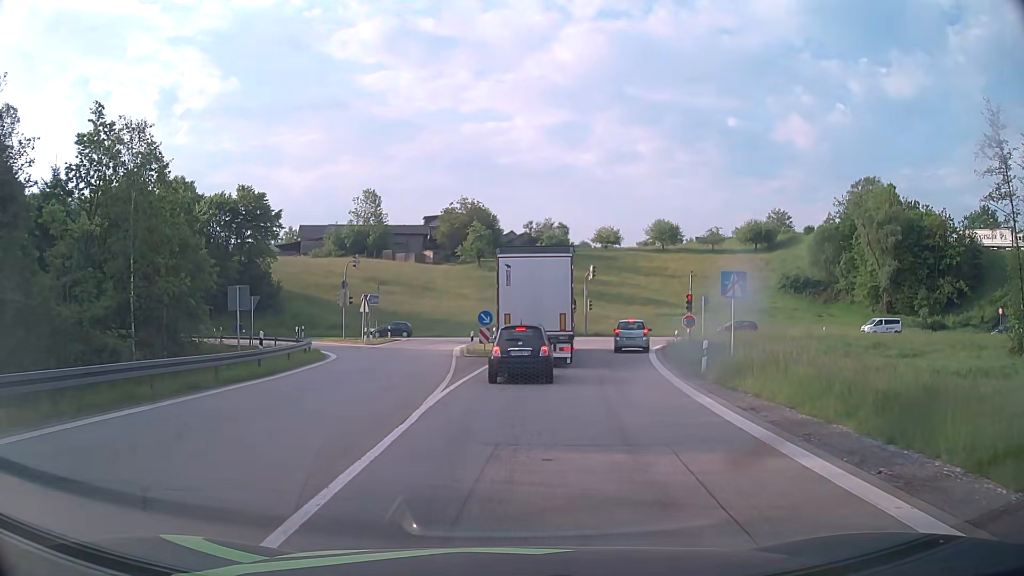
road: motorway_link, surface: asphalt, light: Day
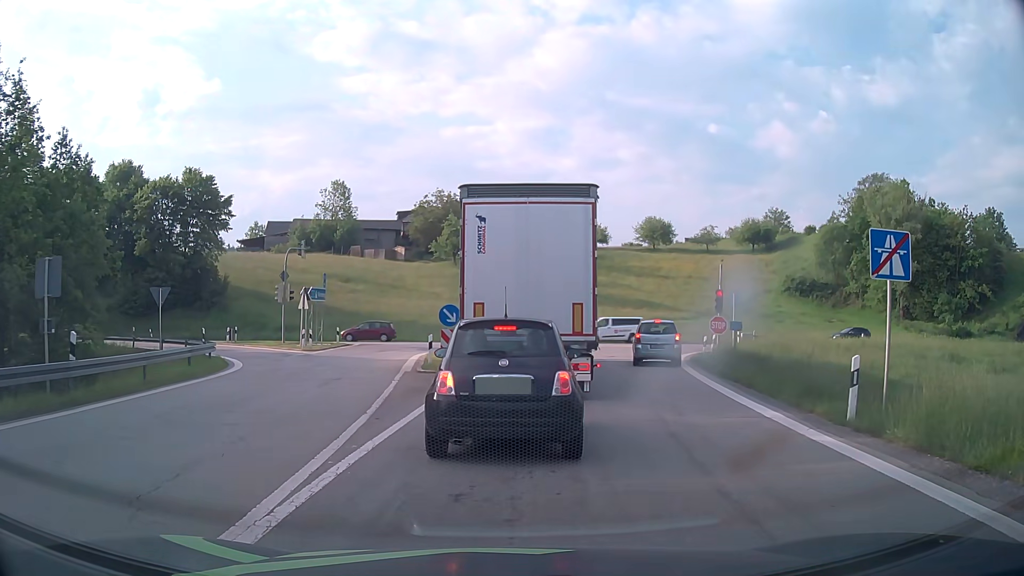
(+0.2, +9.4) m; +4°
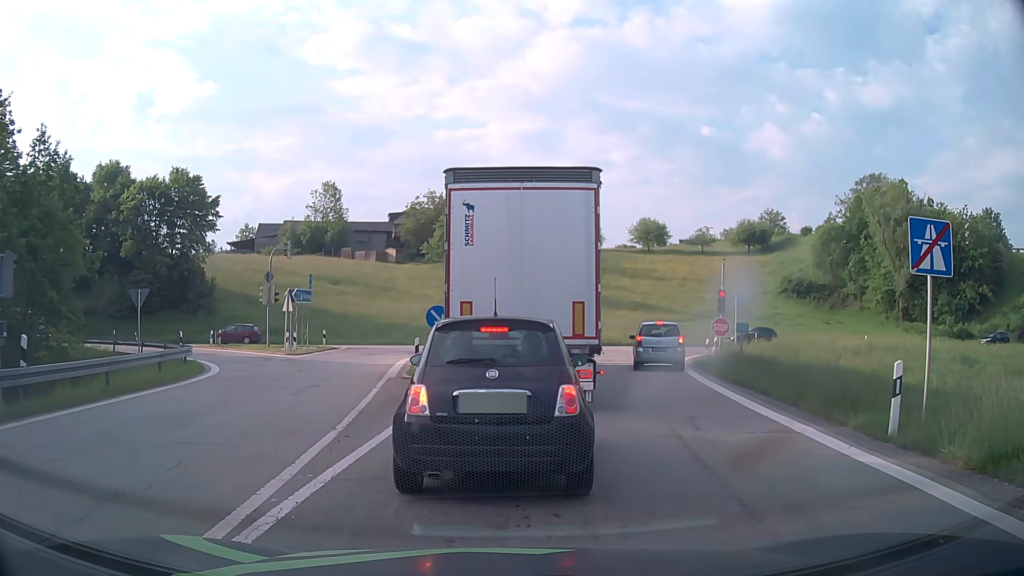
(0.0, +1.4) m; -1°
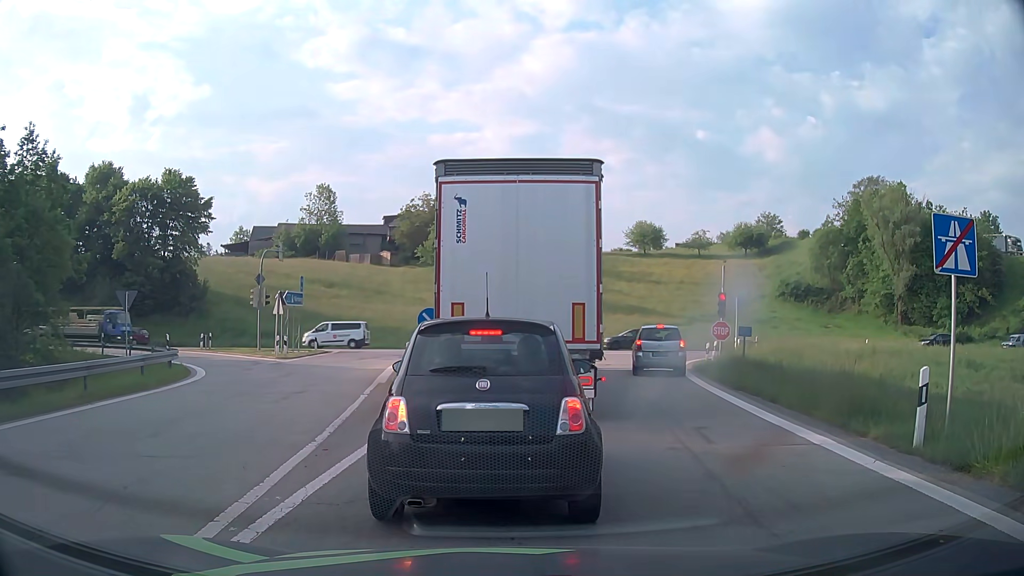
(0.0, +0.7) m; -1°
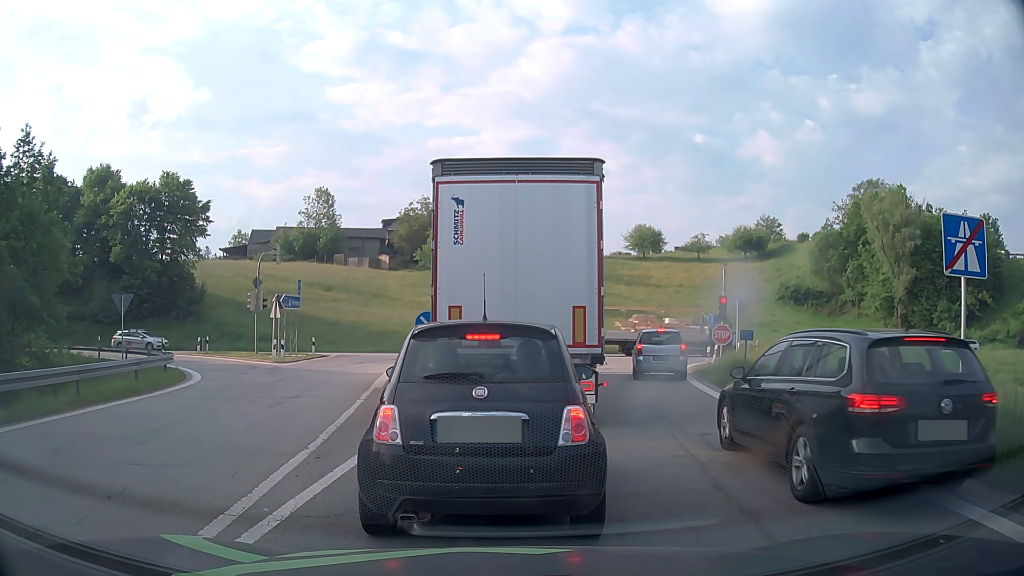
(0.0, +0.3) m; 0°
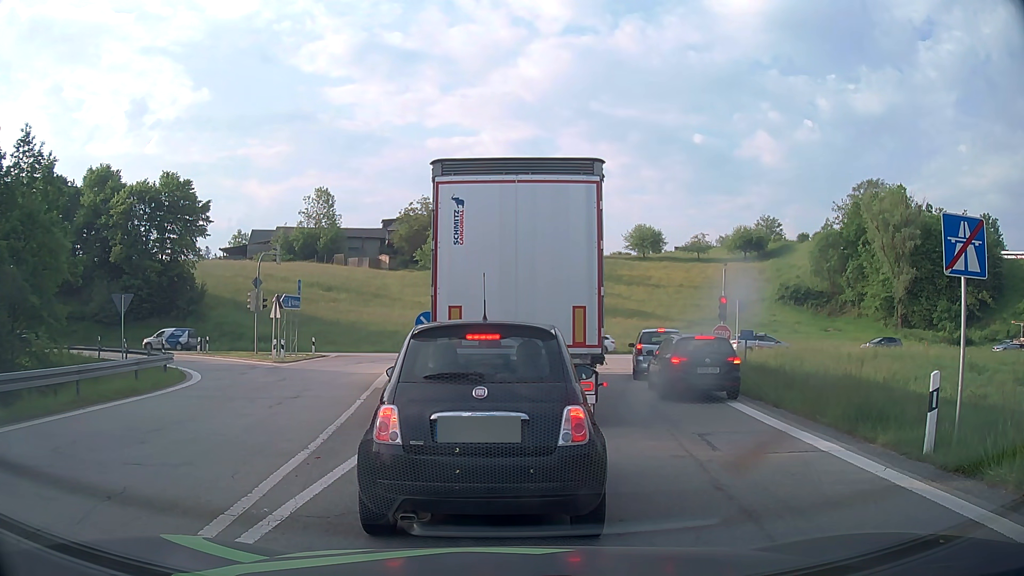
(0.0, 0.0) m; 0°
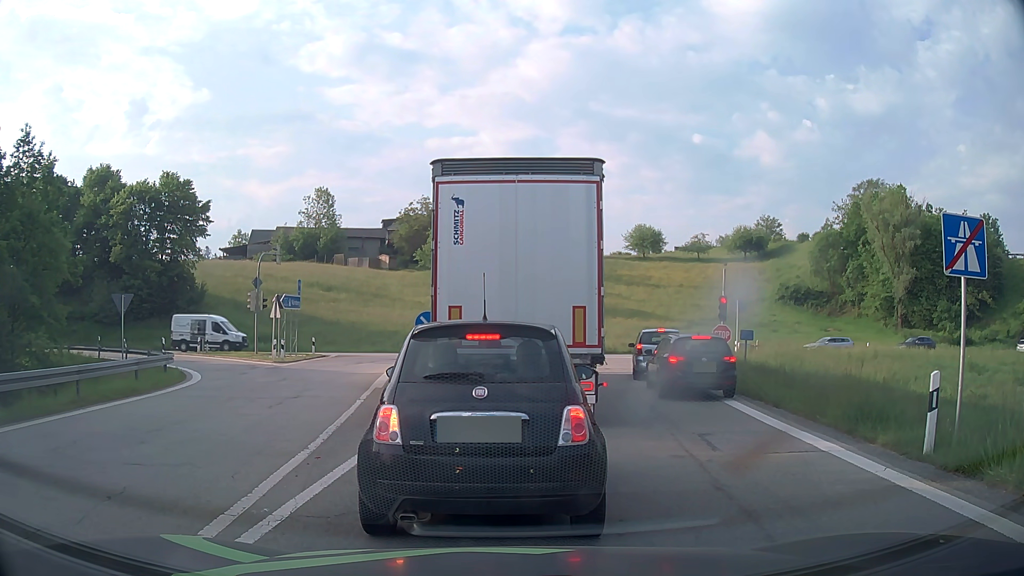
(0.0, 0.0) m; 0°
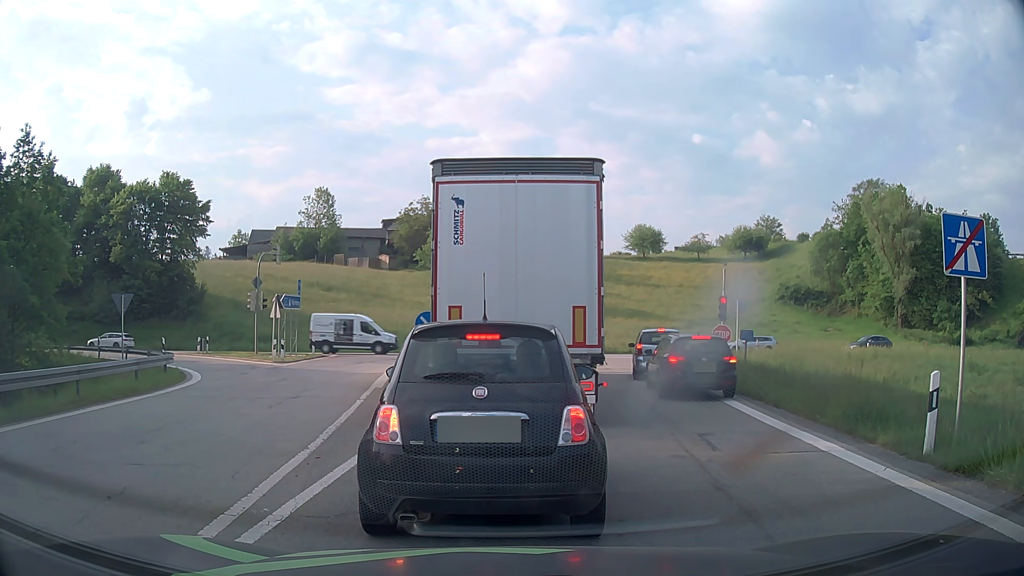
(0.0, 0.0) m; 0°
(0, +10) (+1, +20) (+2, +30) (0, +40) (-6, +47) (-15, +50) (-25, +51) (-35, +51) (-45, +52) (-55, +53) m
